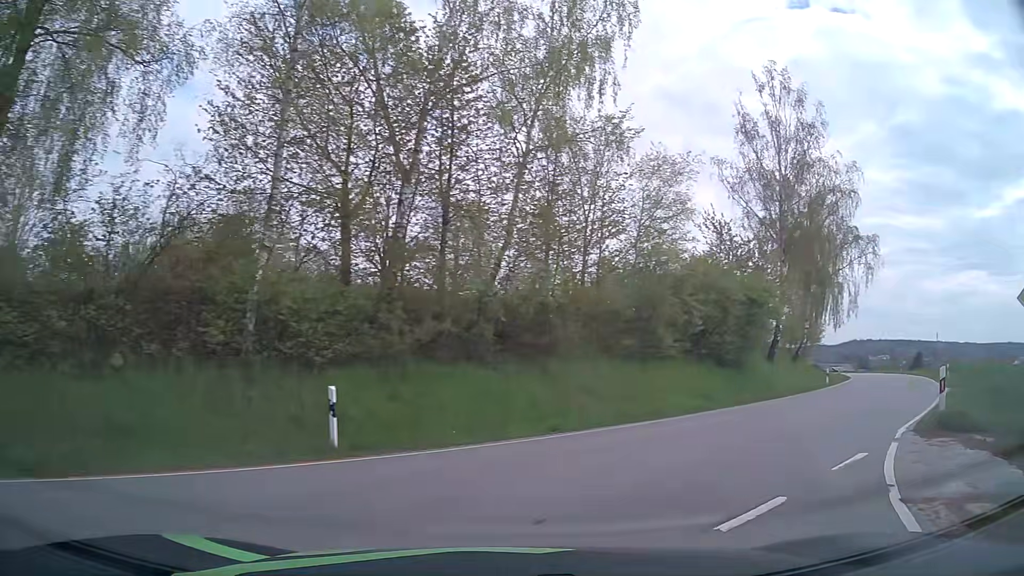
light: Day
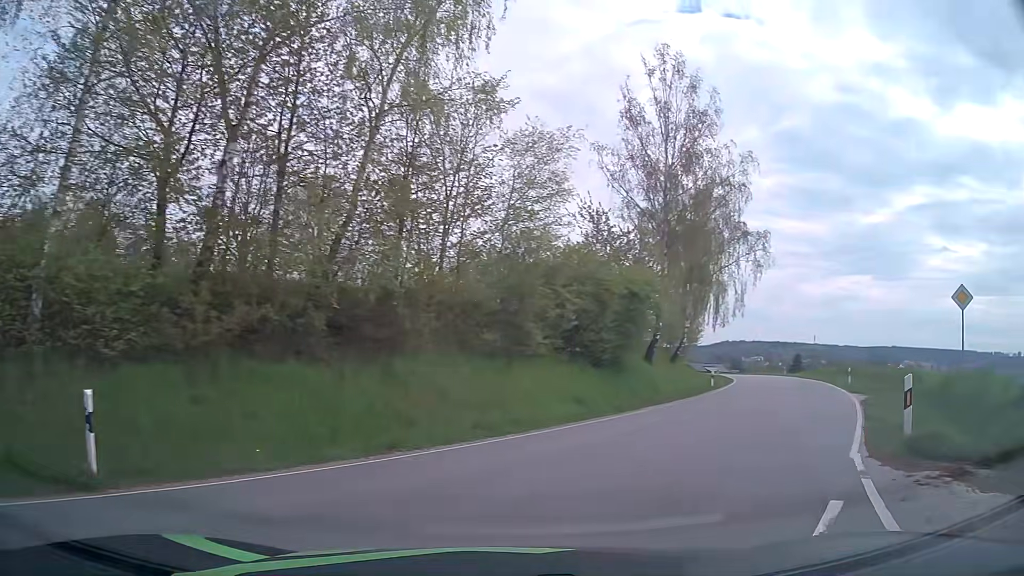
(+0.3, +3.2) m; +11°
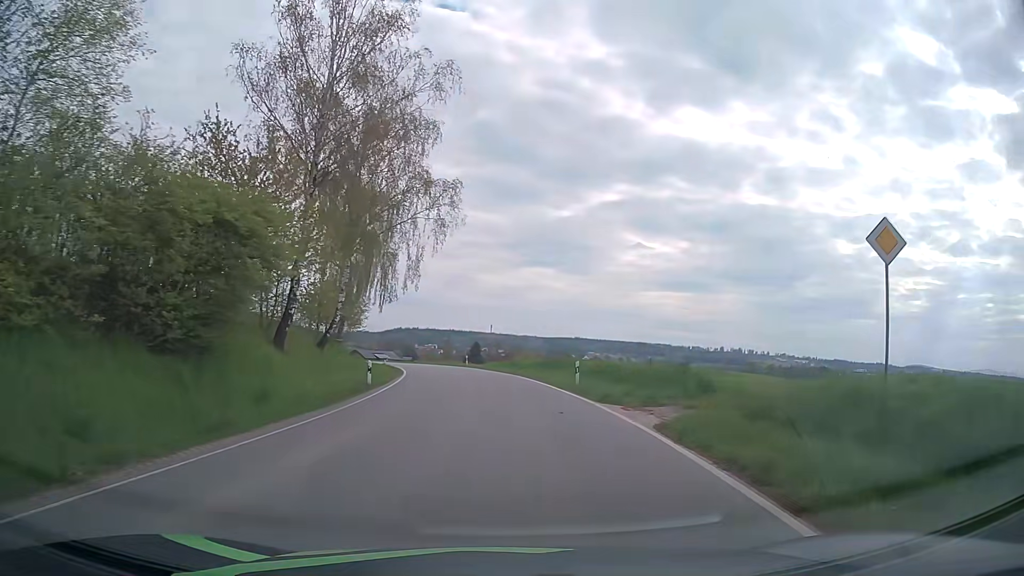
(+3.5, +11.3) m; +29°
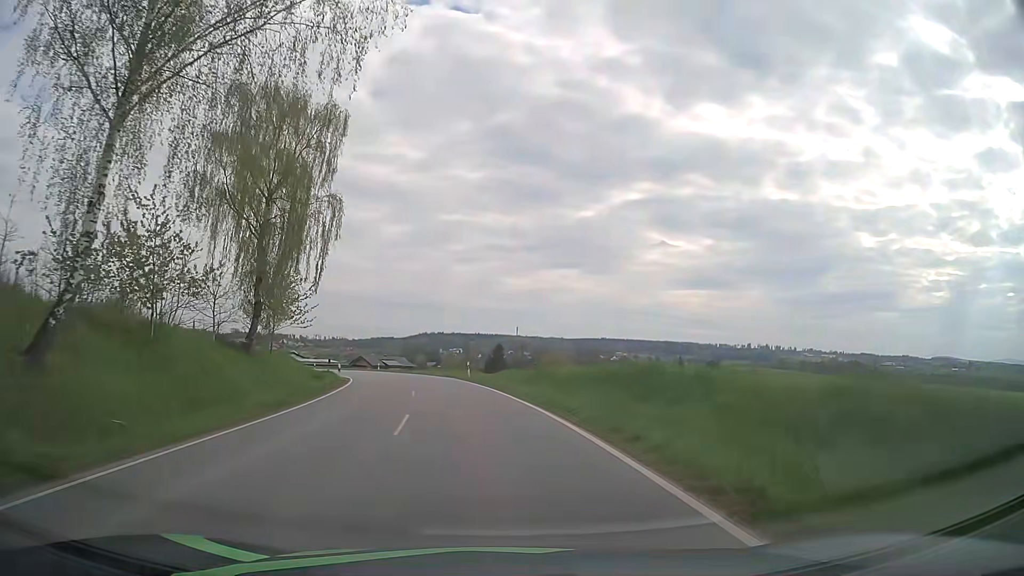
(+0.5, +24.1) m; -1°
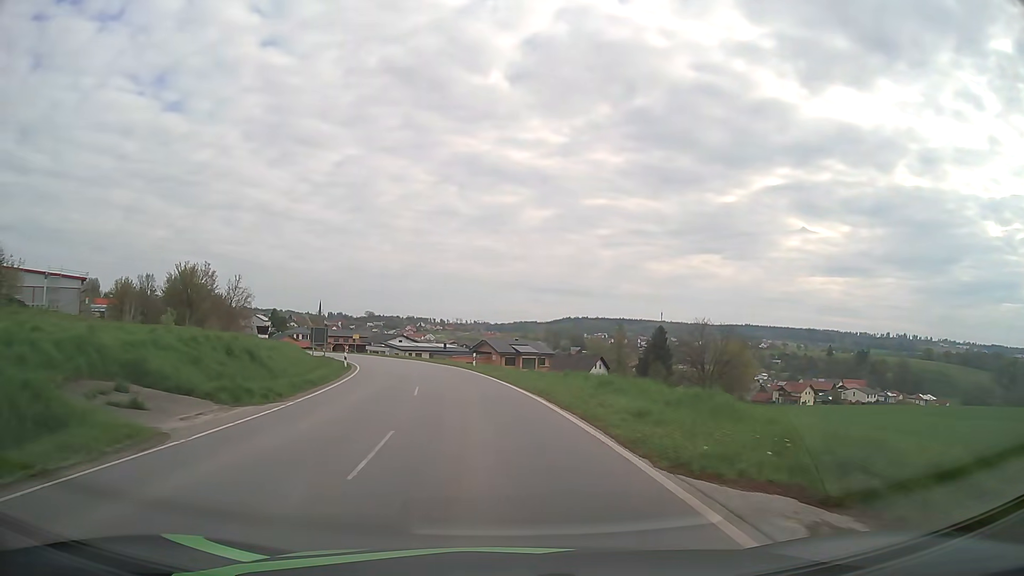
(-4.5, +40.5) m; -12°
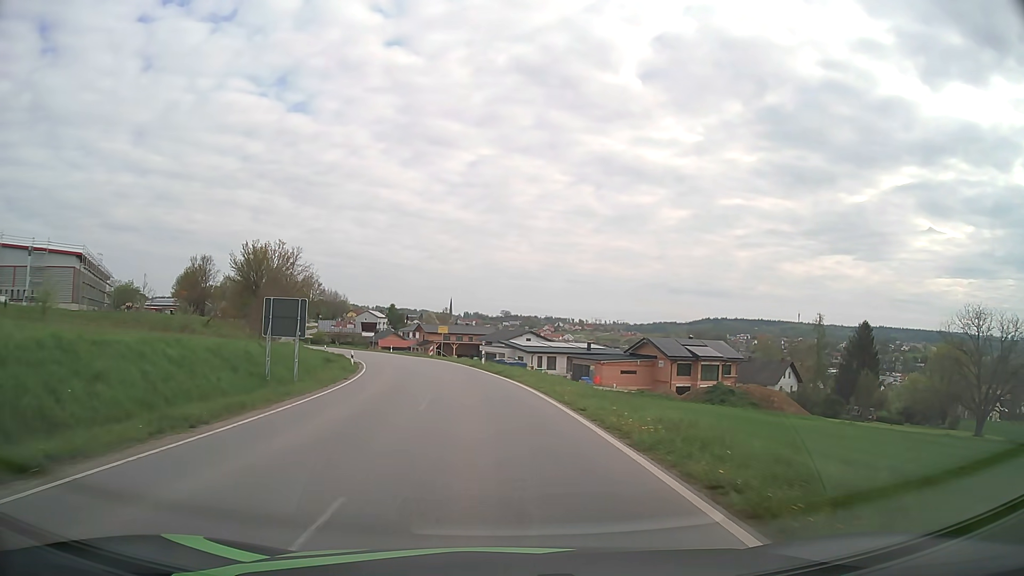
(-4.2, +40.4) m; -12°
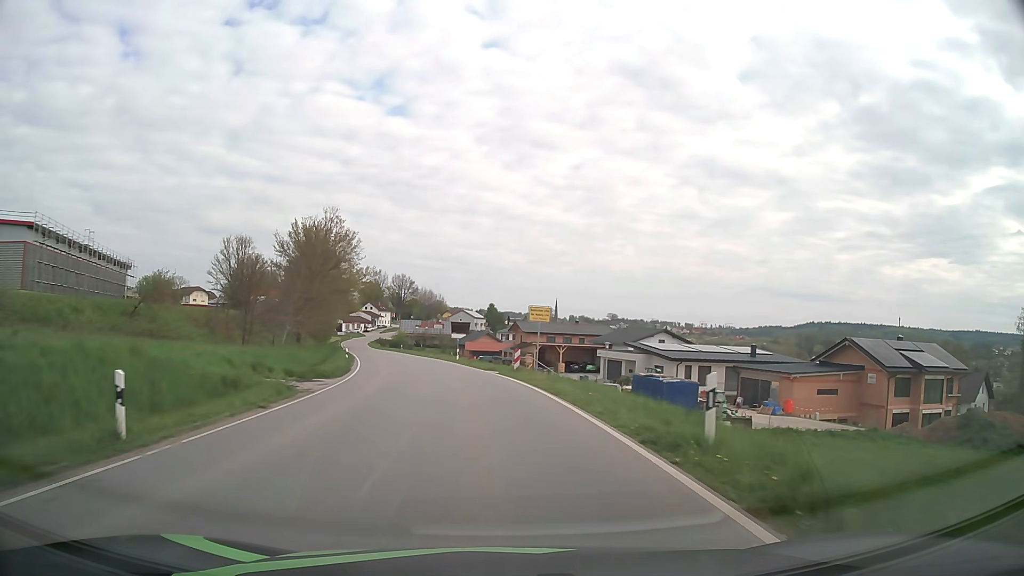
(-2.3, +32.1) m; -9°
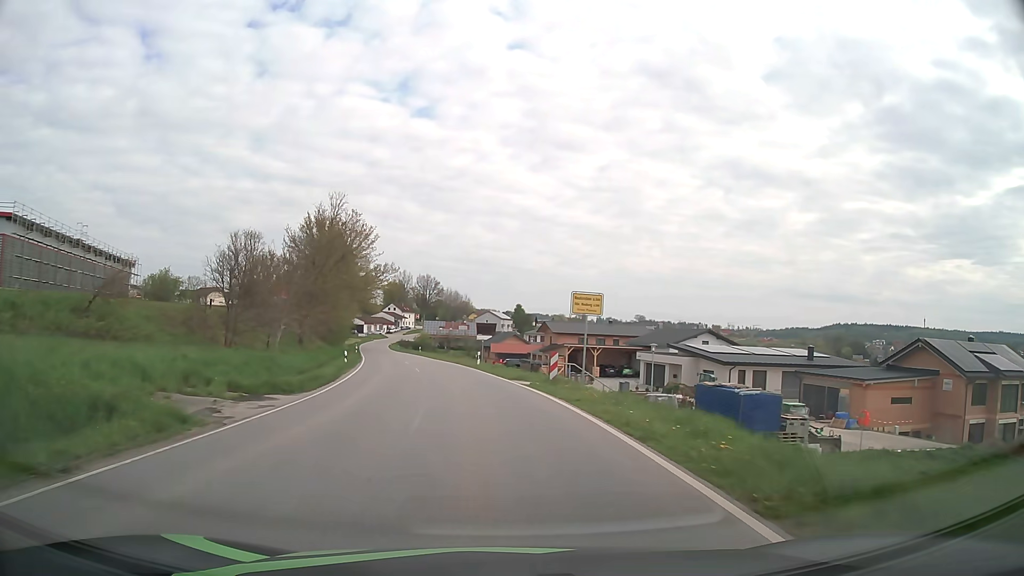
(-0.1, +8.1) m; -2°
(0, +10) (-1, +20) (-2, +30) (-4, +40) (-6, +50) (-8, +59) (-10, +69) (-12, +79) (-15, +89) (-17, +98) m
